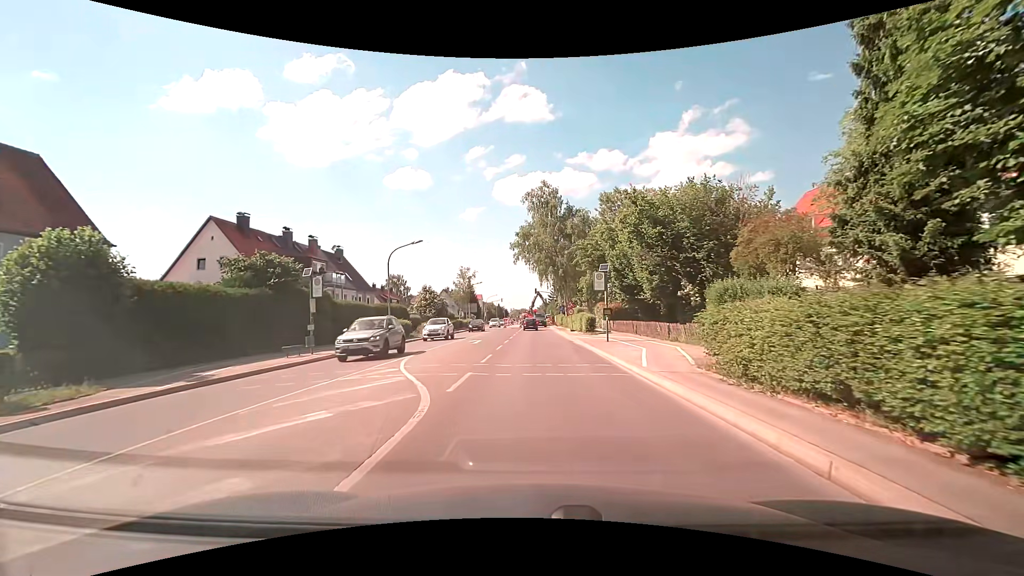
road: secondary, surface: asphalt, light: Day
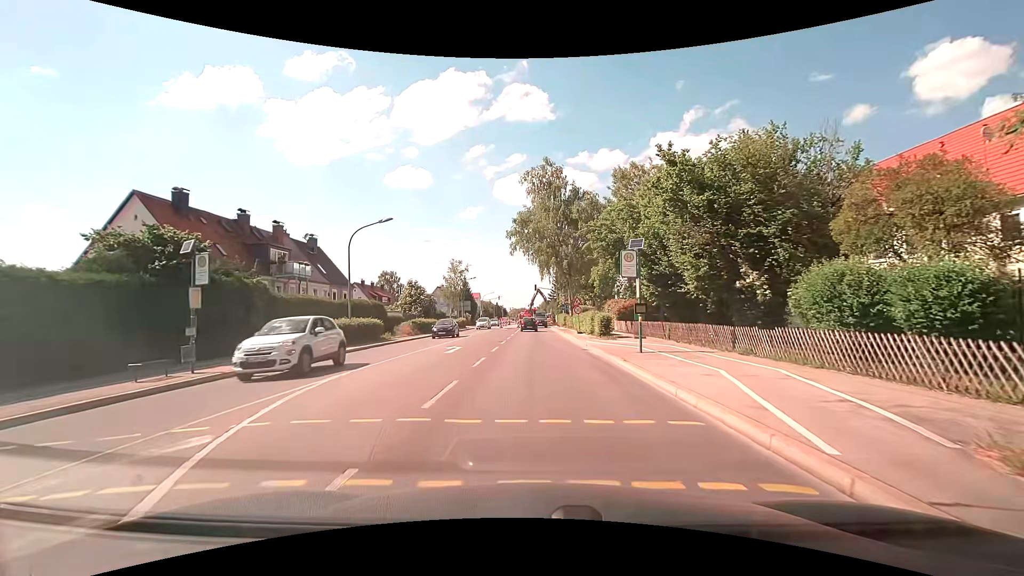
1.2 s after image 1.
(0.0, +7.8) m; 0°
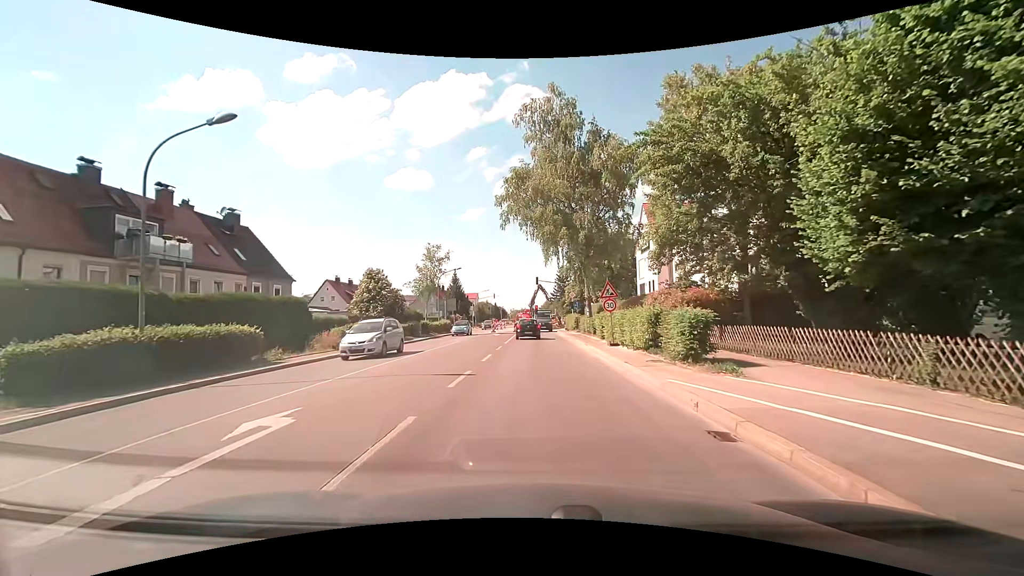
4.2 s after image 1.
(+0.2, +15.4) m; +1°
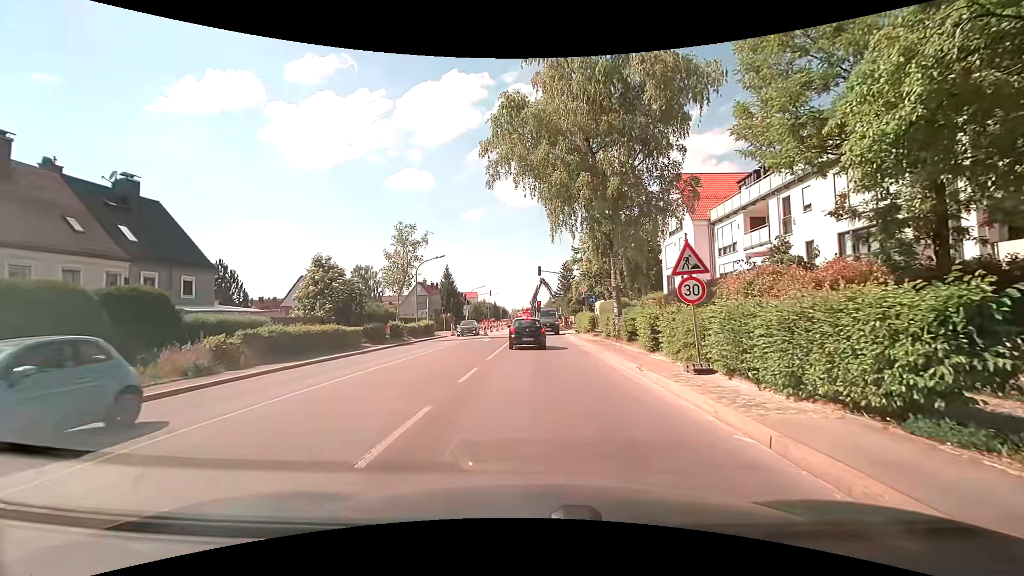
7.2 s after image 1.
(-0.1, +11.1) m; -3°
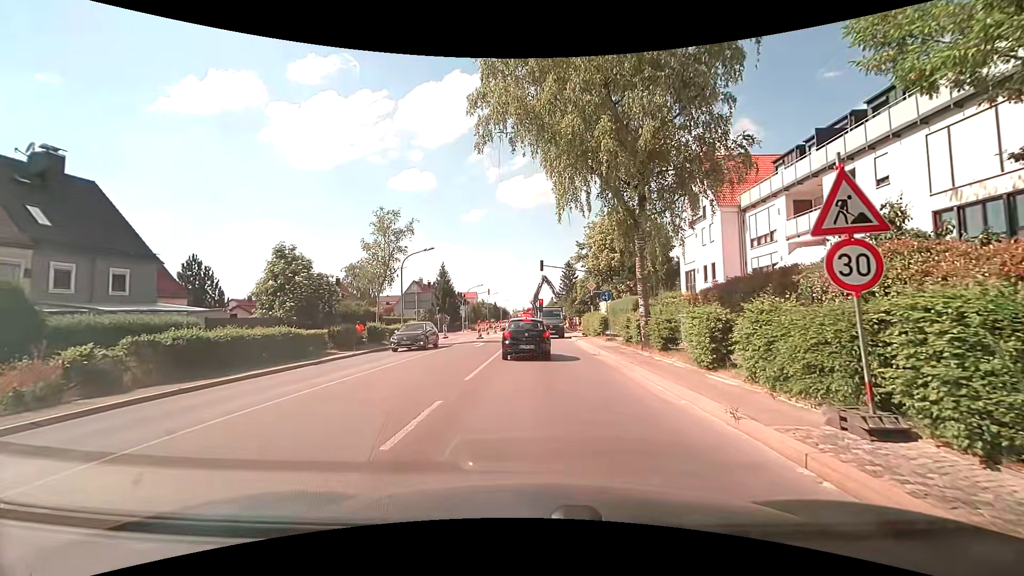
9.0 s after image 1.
(+0.2, +5.4) m; +3°
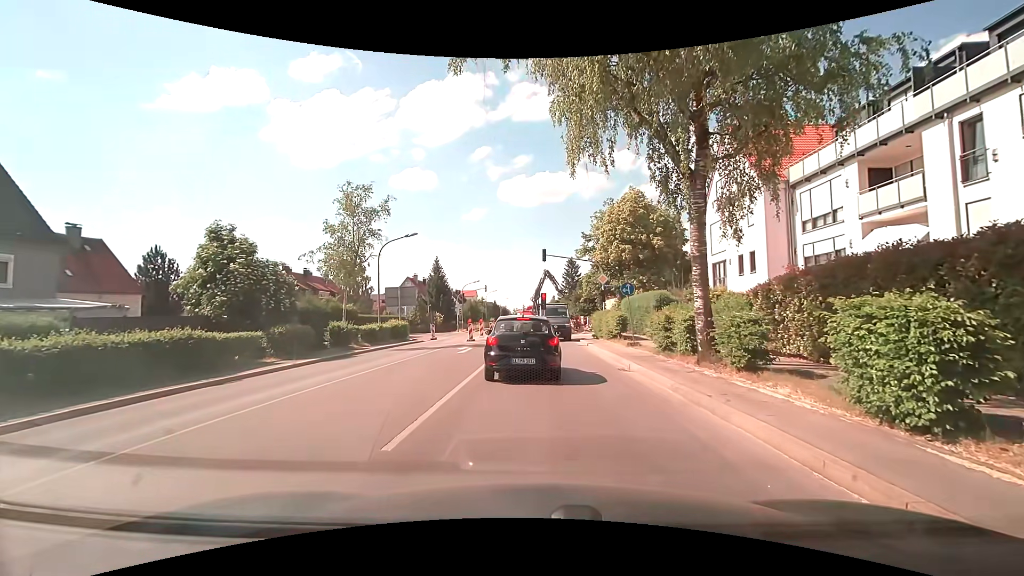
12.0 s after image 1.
(-0.1, +5.9) m; 0°
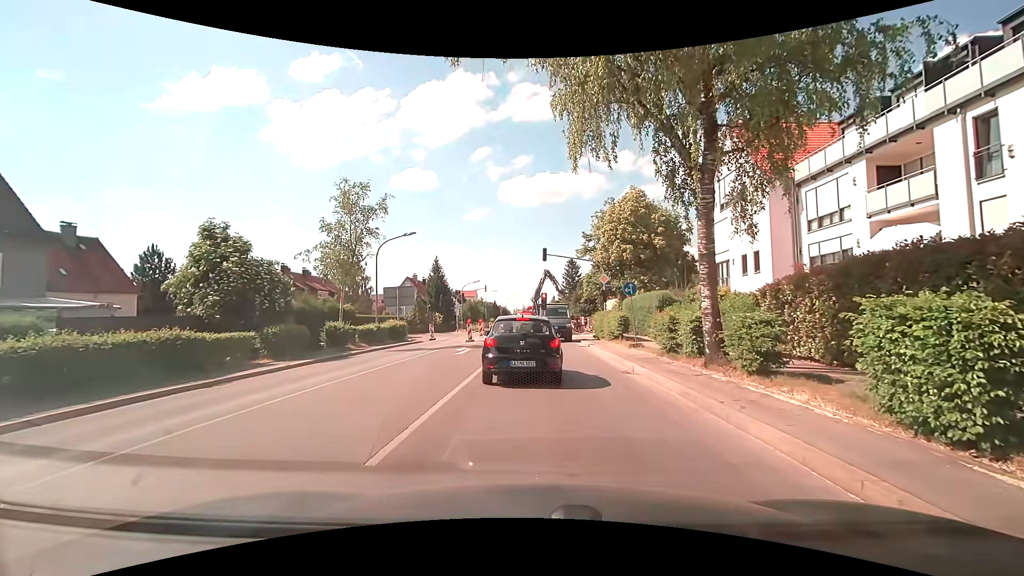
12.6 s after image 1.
(0.0, +0.5) m; 0°
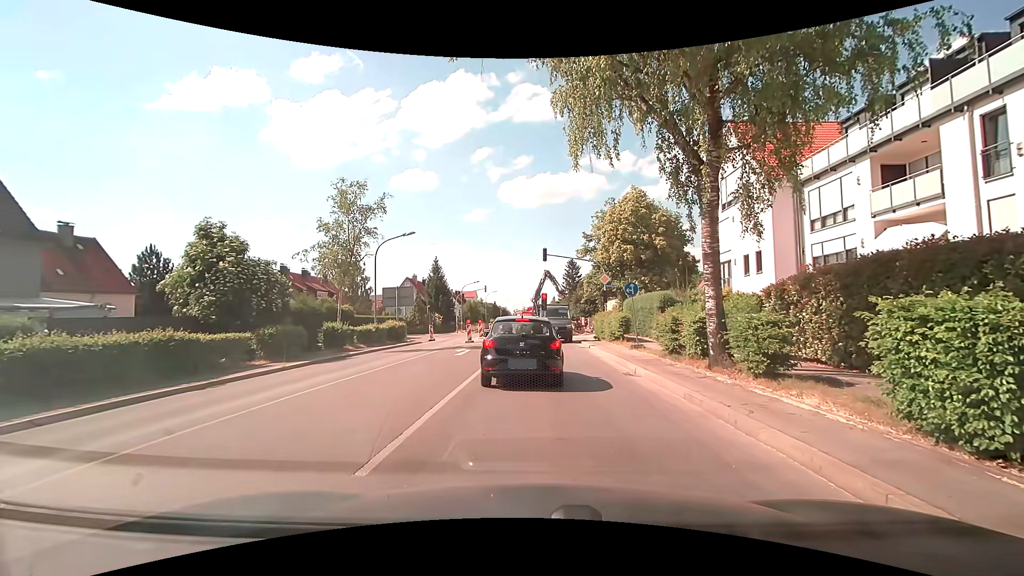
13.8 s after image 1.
(0.0, +0.3) m; 0°
(0, +10) (-2, +20) (-6, +29) (-7, +39) (-8, +49) (-8, +59) (-6, +69) (-4, +79) (-2, +88) (-1, +98) m
